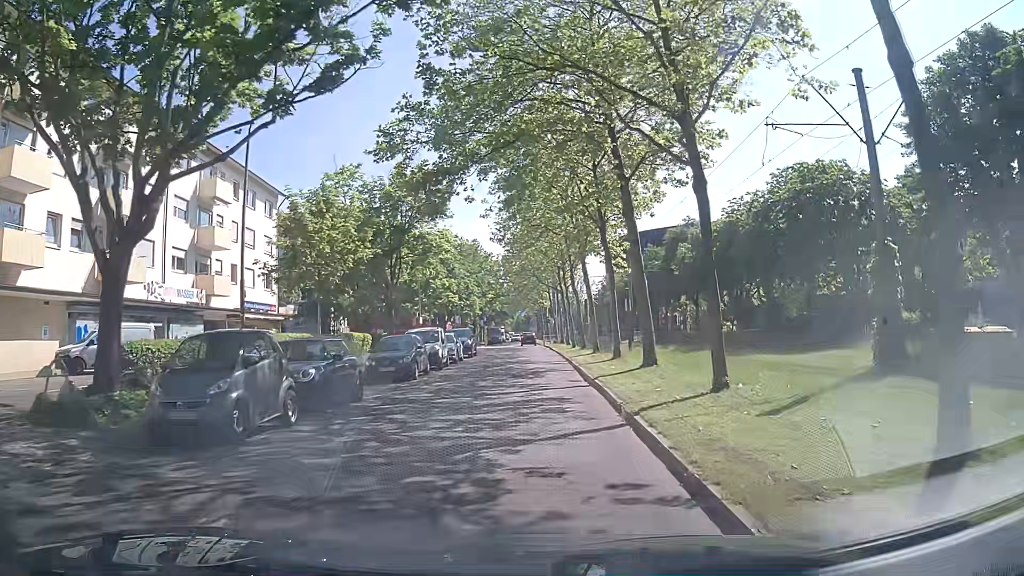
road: residential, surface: asphalt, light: Day
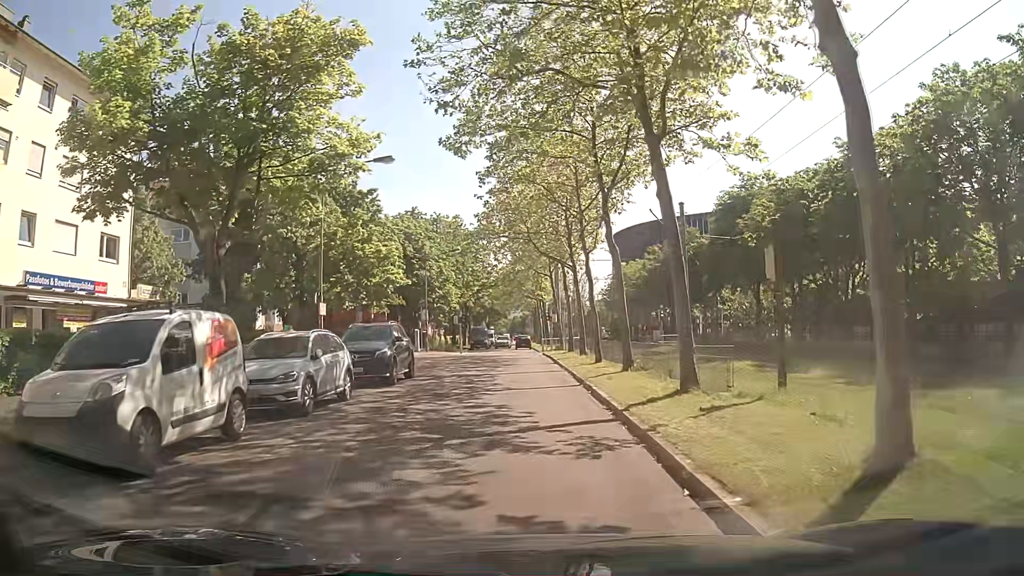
(-0.2, +20.8) m; -1°
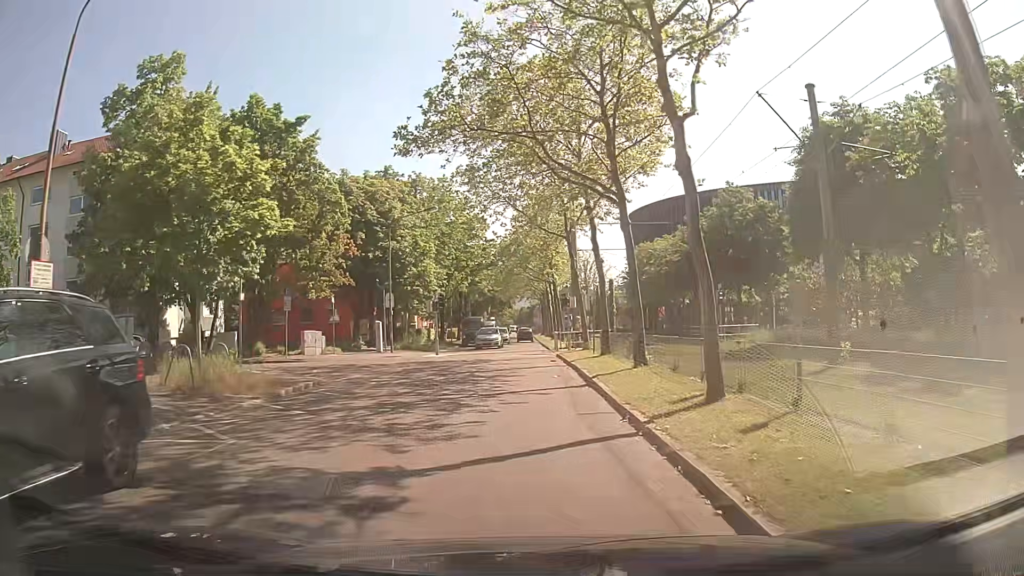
(0.0, +16.1) m; +1°
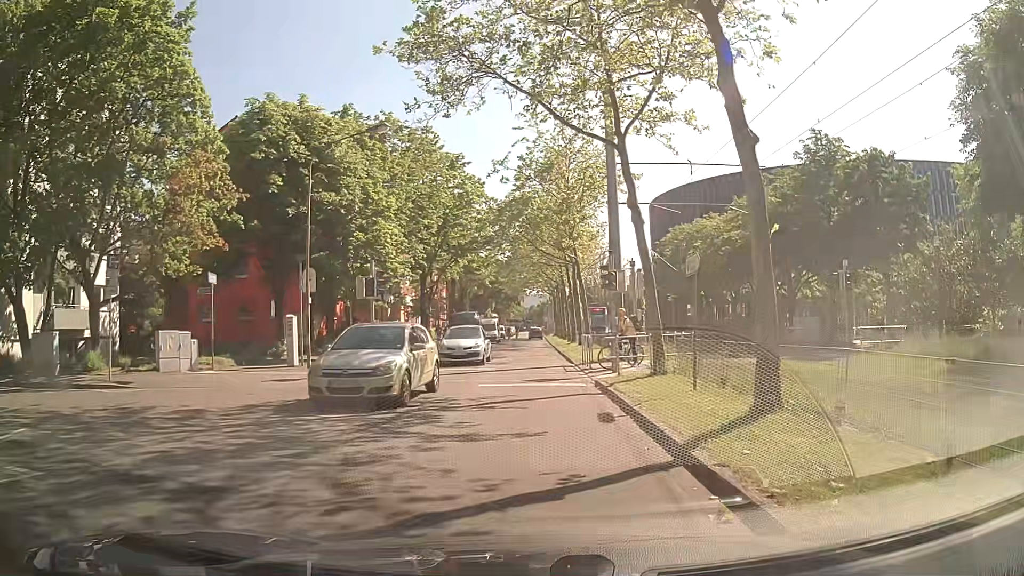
(-0.5, +15.7) m; -1°
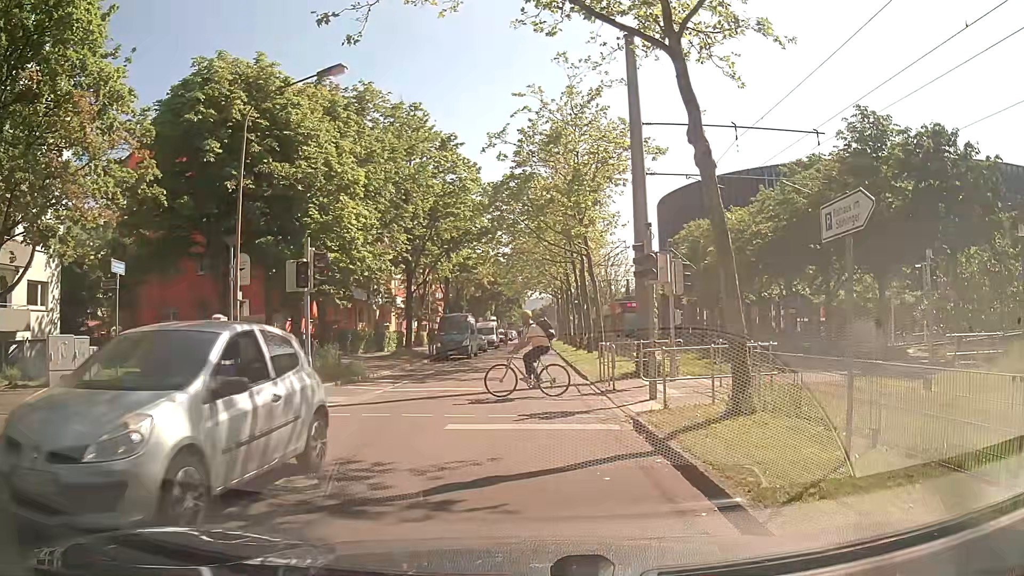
(-0.2, +5.6) m; +1°
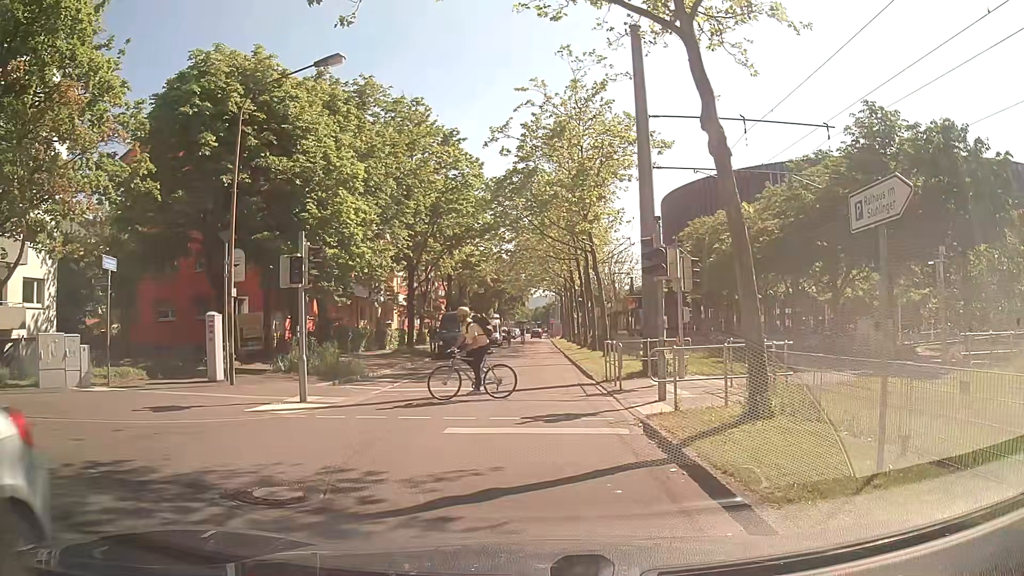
(0.0, +0.5) m; 0°
